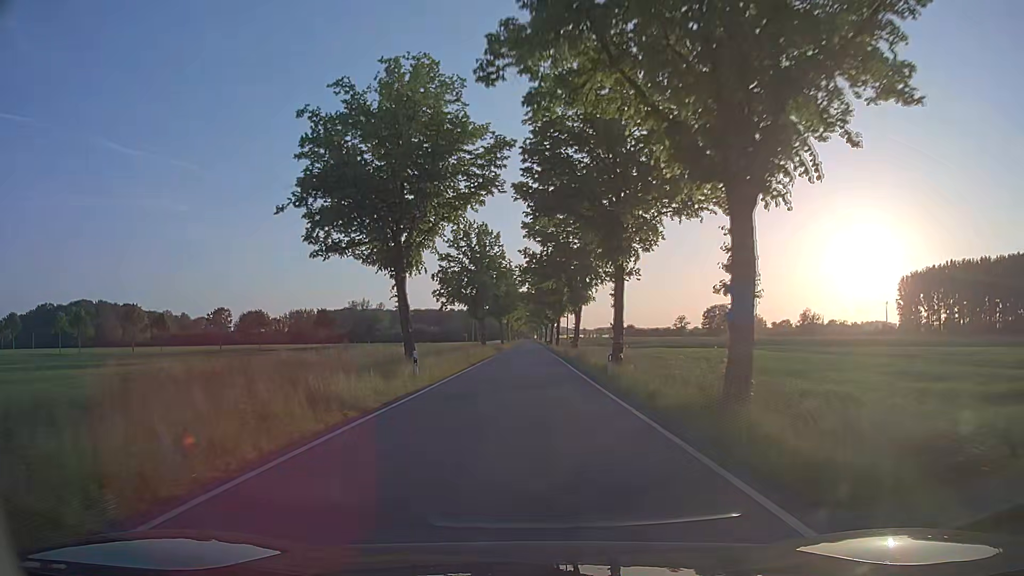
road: tertiary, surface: asphalt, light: Day
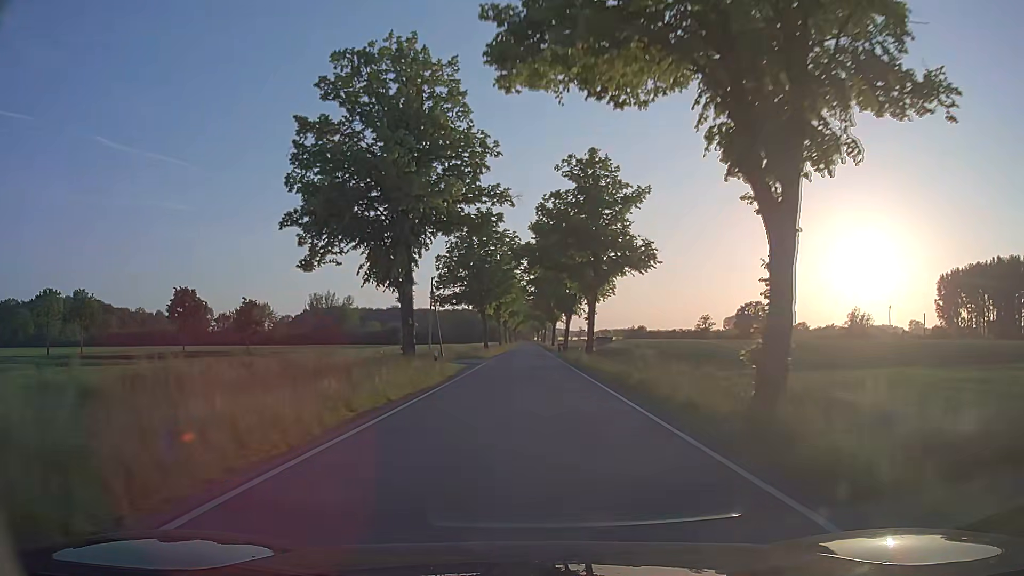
(+0.1, +41.9) m; 0°
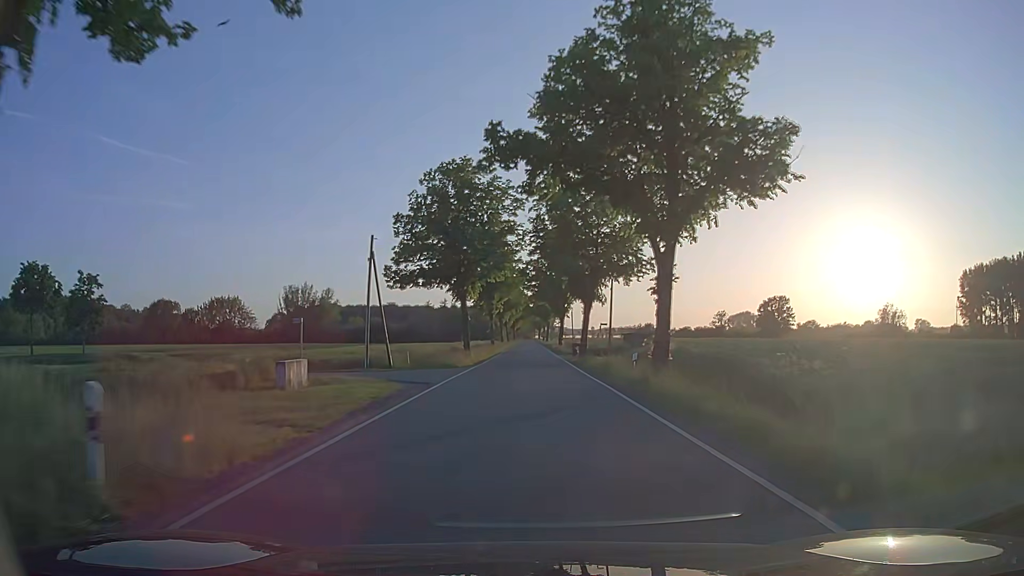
(0.0, +21.0) m; 0°
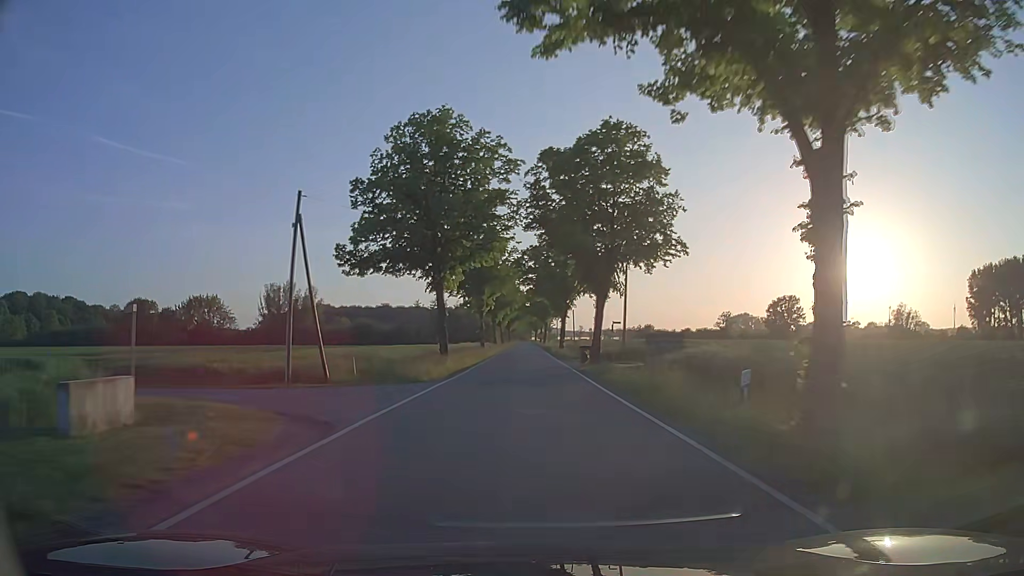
(0.0, +10.5) m; 0°
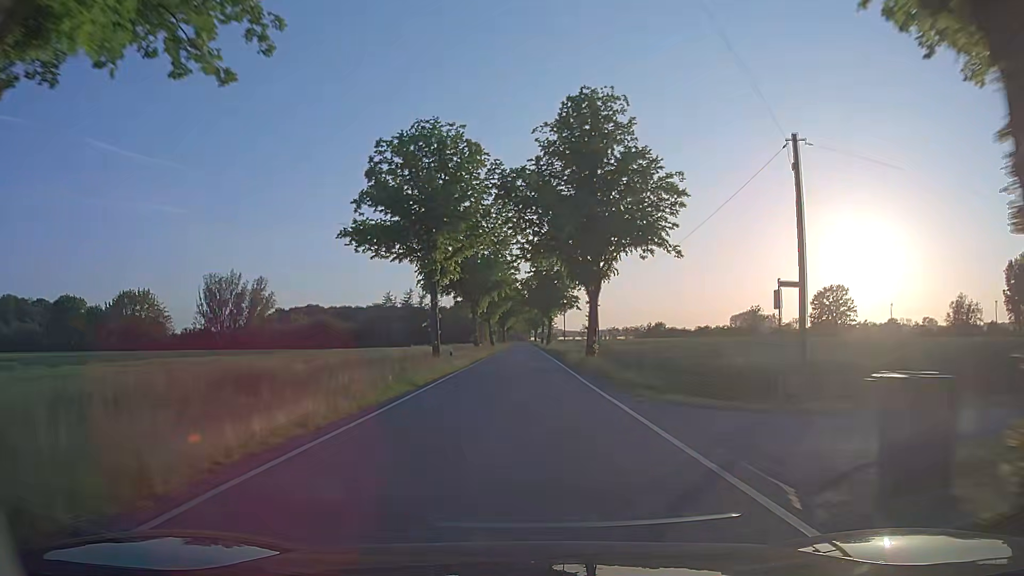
(+0.2, +31.5) m; 0°
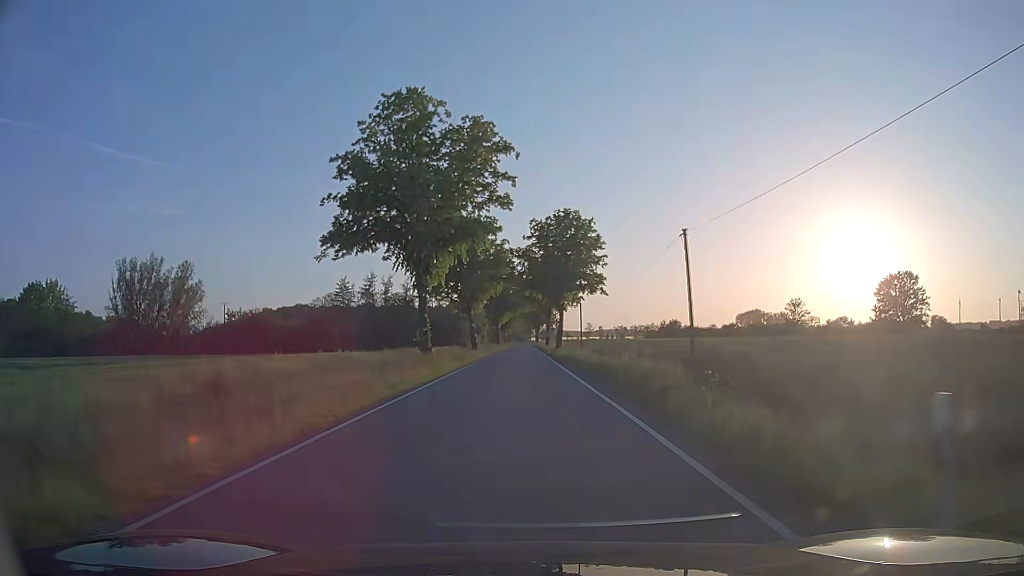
(-0.1, +31.2) m; 0°
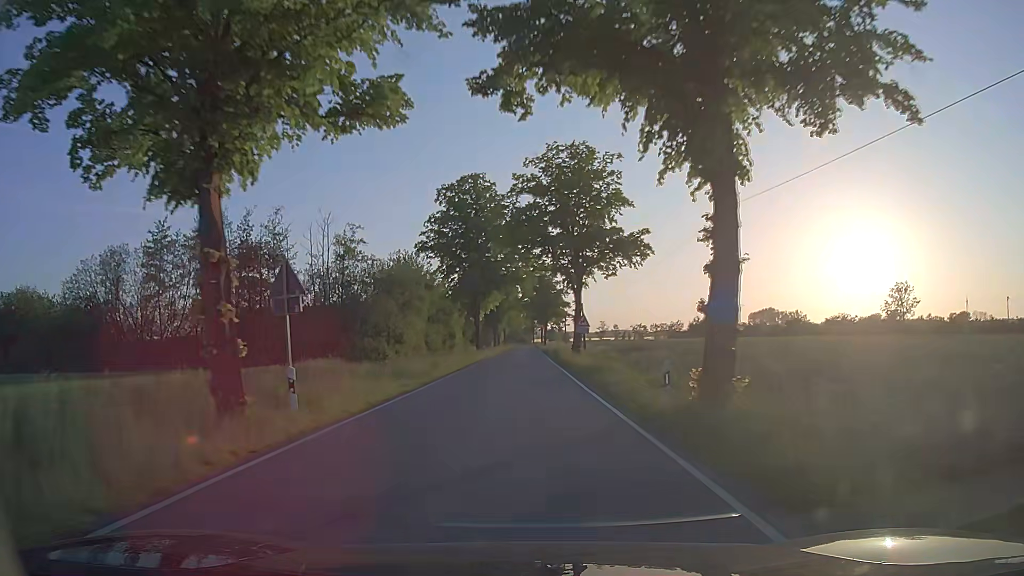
(-0.1, +51.2) m; 0°
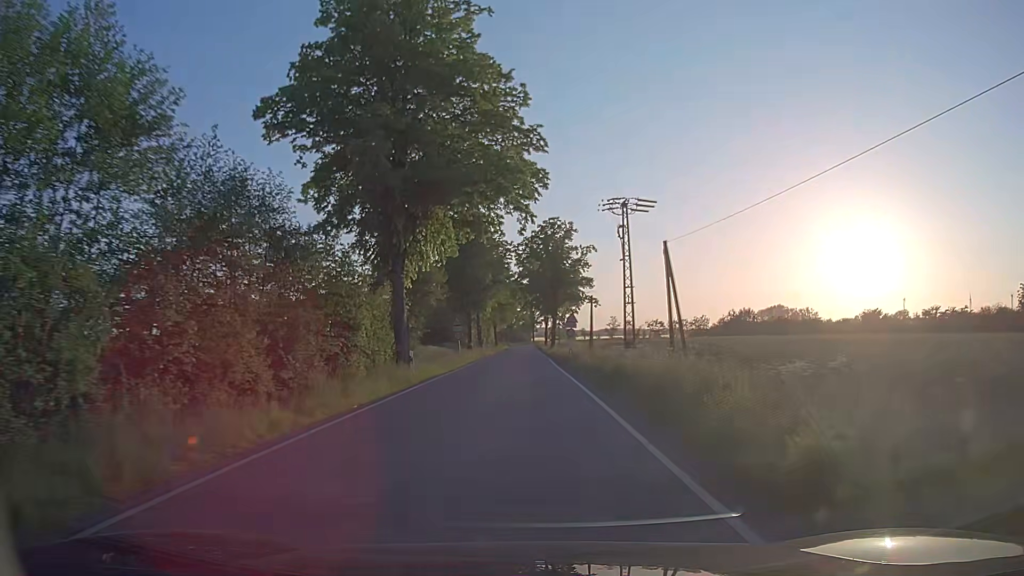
(0.0, +40.3) m; 0°
(0, +10) (0, +20) (0, +30) (0, +40) (0, +50) (0, +60) (0, +70) (0, +80) (-1, +90) (-1, +100) m
